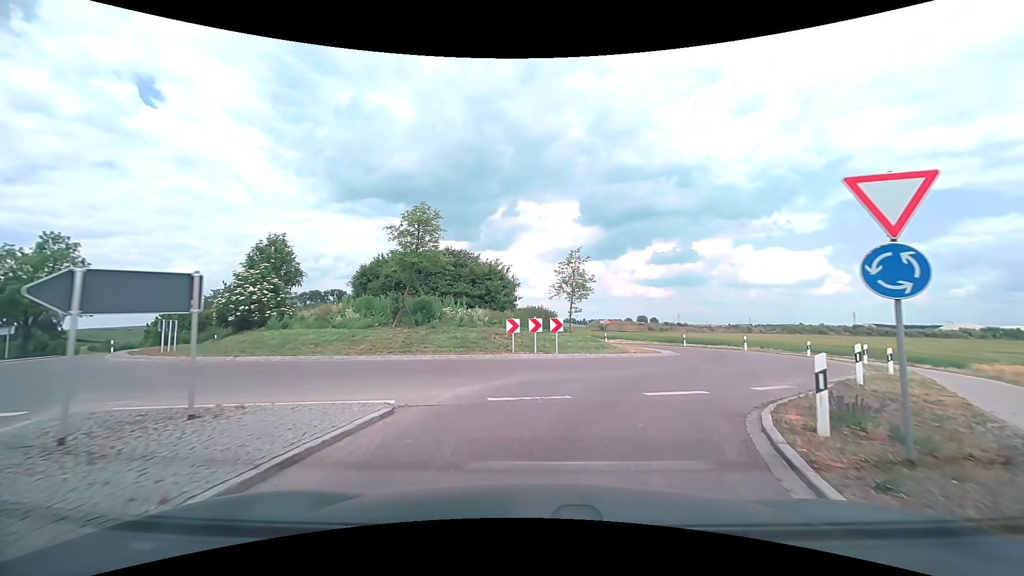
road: tertiary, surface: asphalt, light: Day
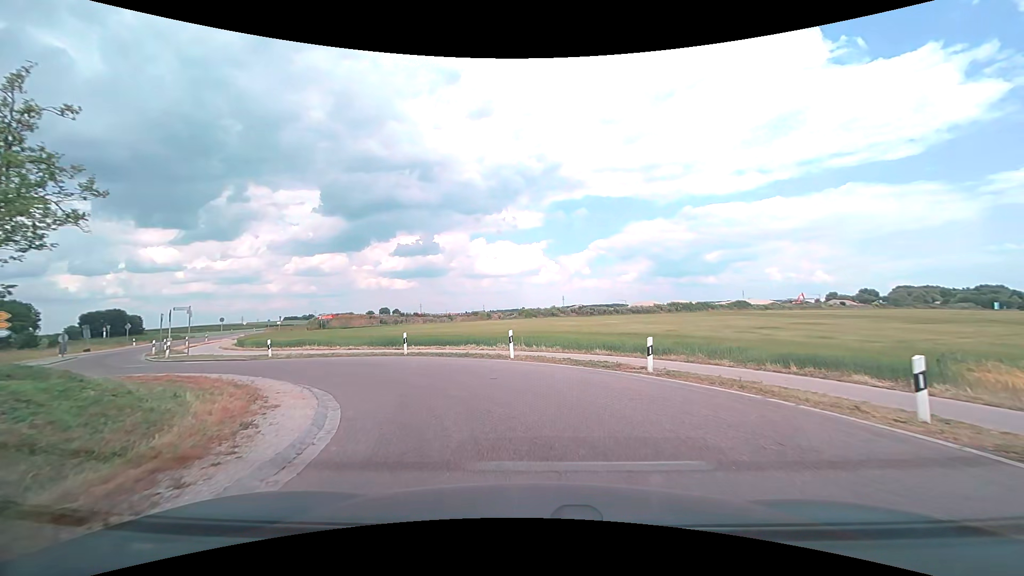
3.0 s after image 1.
(+5.6, +19.2) m; +29°
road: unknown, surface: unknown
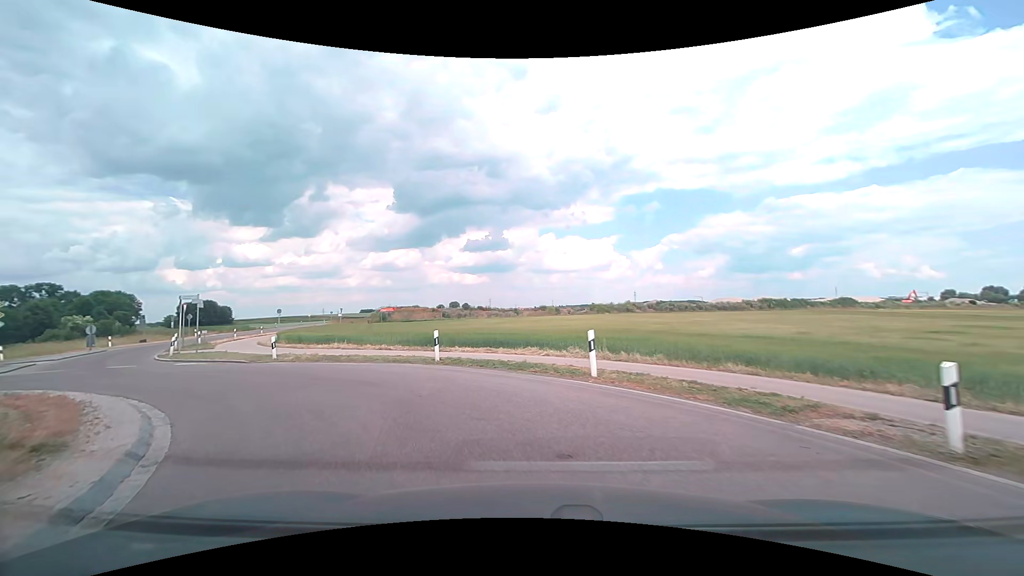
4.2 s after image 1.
(-0.3, +7.0) m; -7°
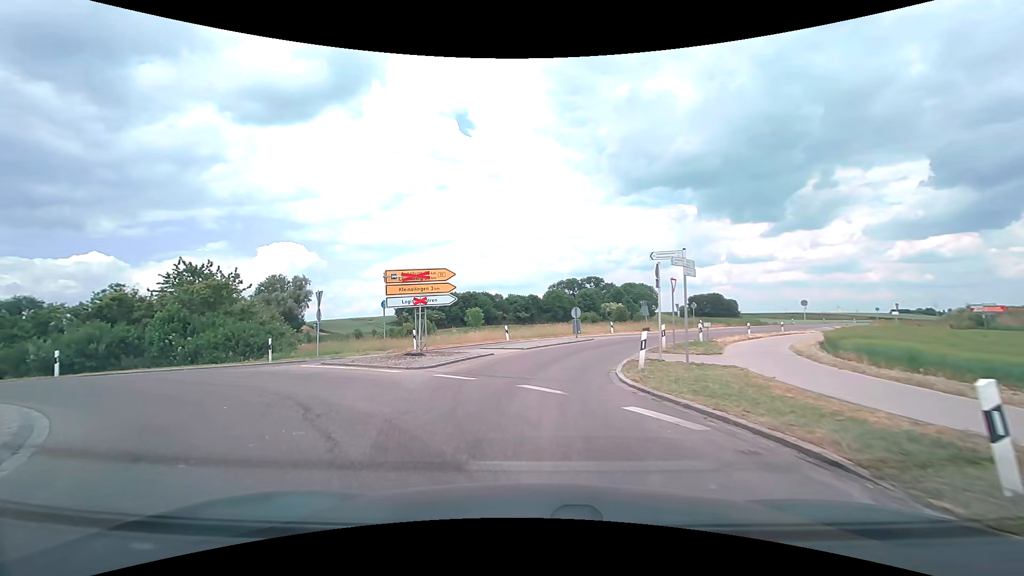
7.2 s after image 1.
(-7.5, +14.5) m; -54°
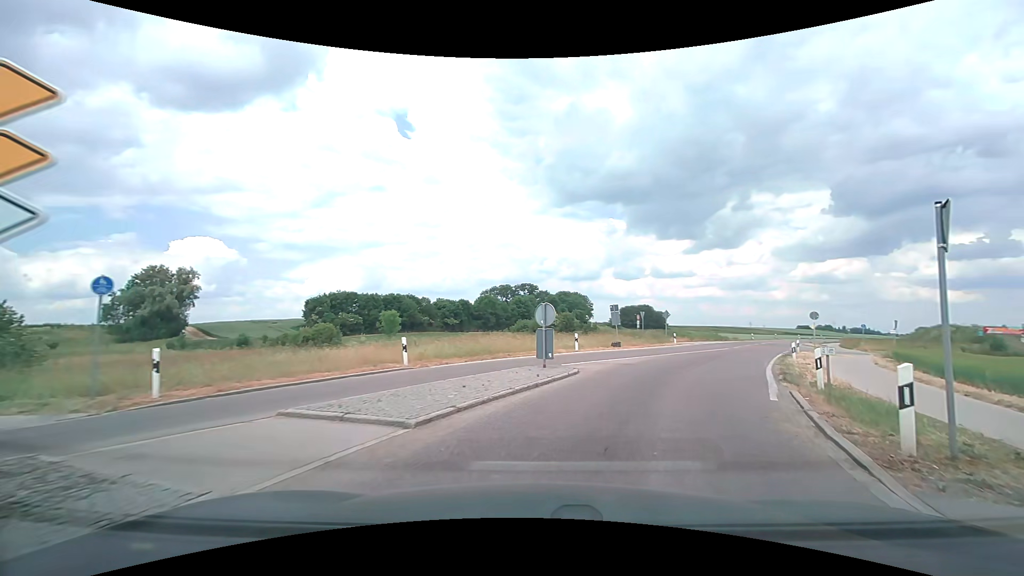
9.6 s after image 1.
(-0.3, +14.5) m; +5°
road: secondary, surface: asphalt
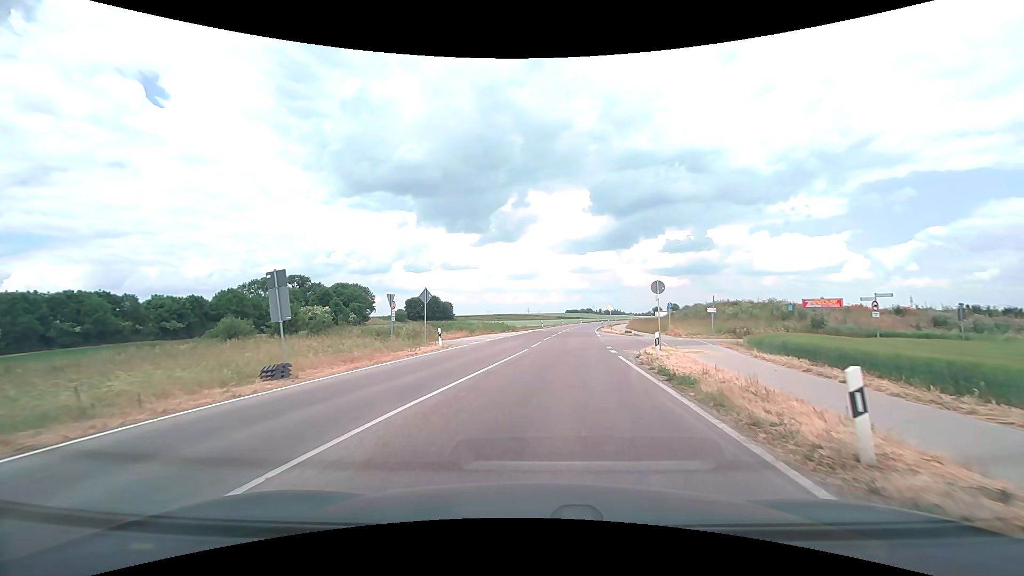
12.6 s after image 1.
(+6.6, +19.6) m; +26°
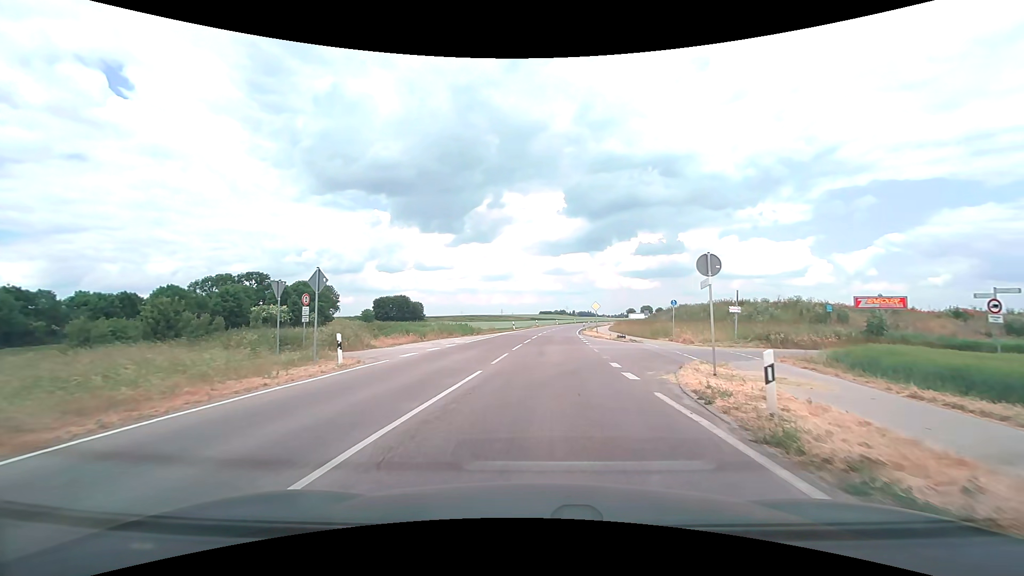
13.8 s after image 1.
(+0.3, +9.8) m; +3°
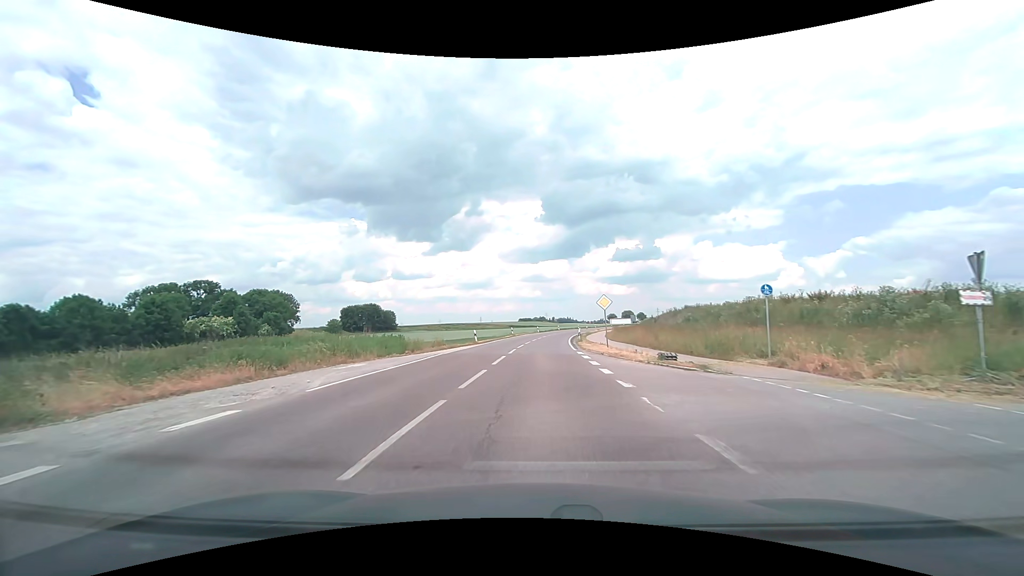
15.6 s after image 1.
(+0.5, +17.3) m; +2°
(0, +10) (0, +20) (+1, +30) (+1, +40) (+2, +50) (+3, +60) (+5, +70) (+6, +80) (+8, +89) (+10, +99) m
